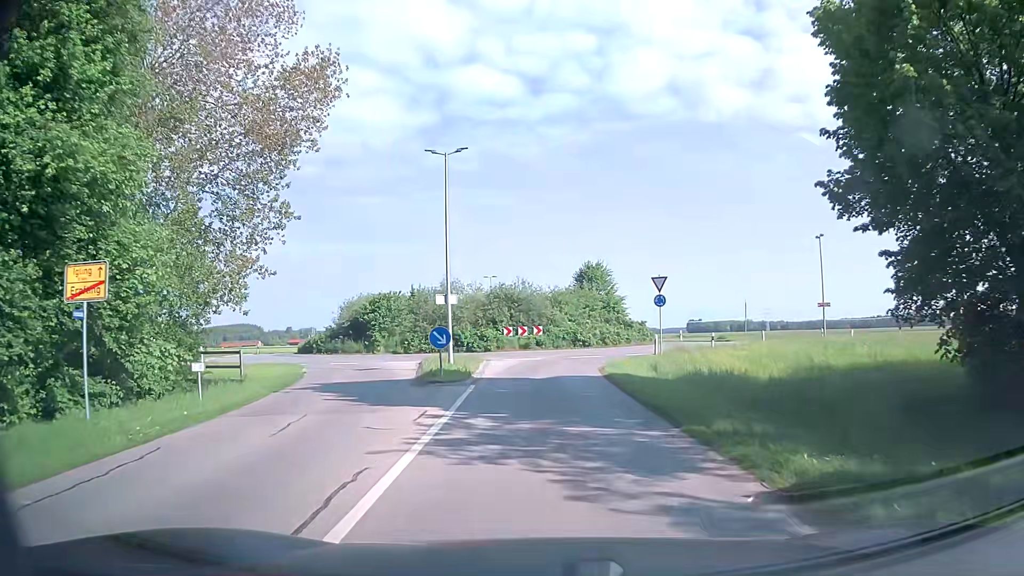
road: tertiary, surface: asphalt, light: Day
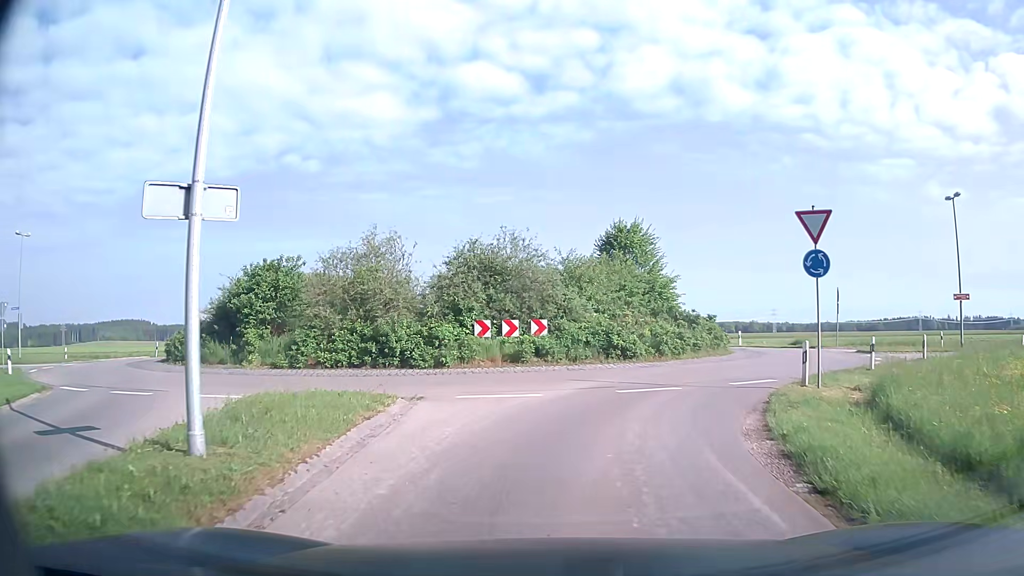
(-0.2, +17.9) m; 0°
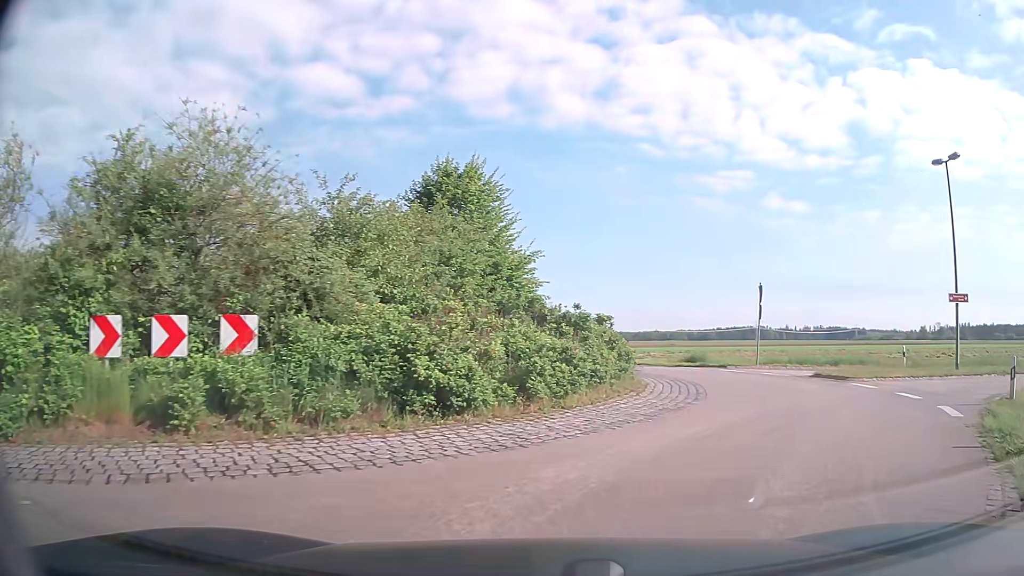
(+0.9, +12.6) m; +15°
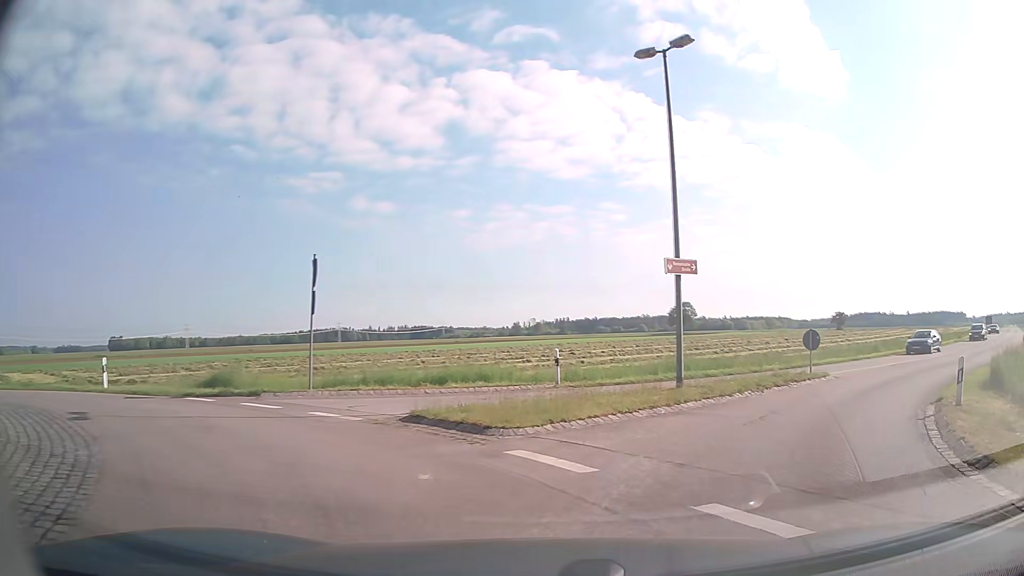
(+3.0, +10.7) m; +34°
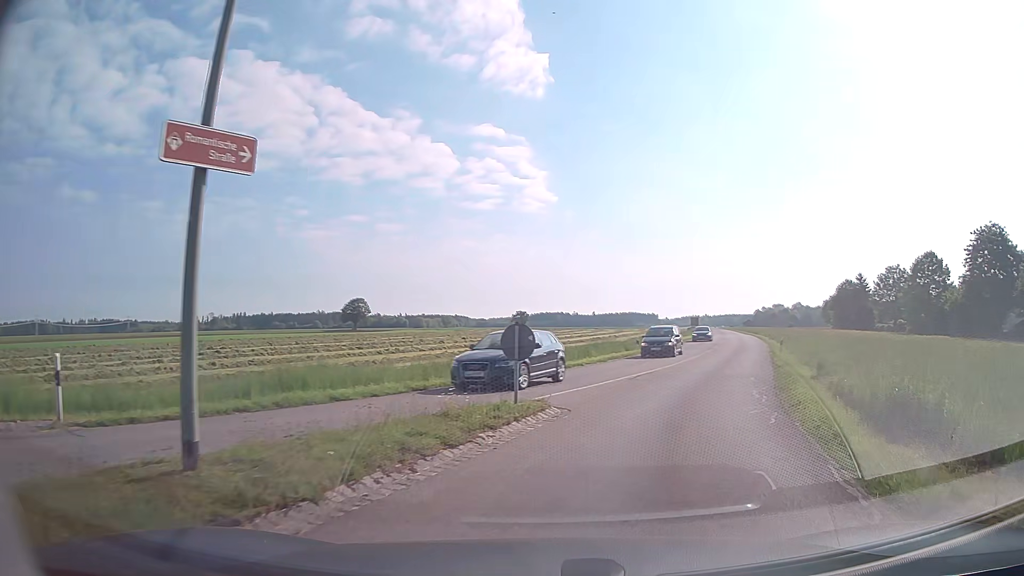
(+2.4, +9.1) m; +28°
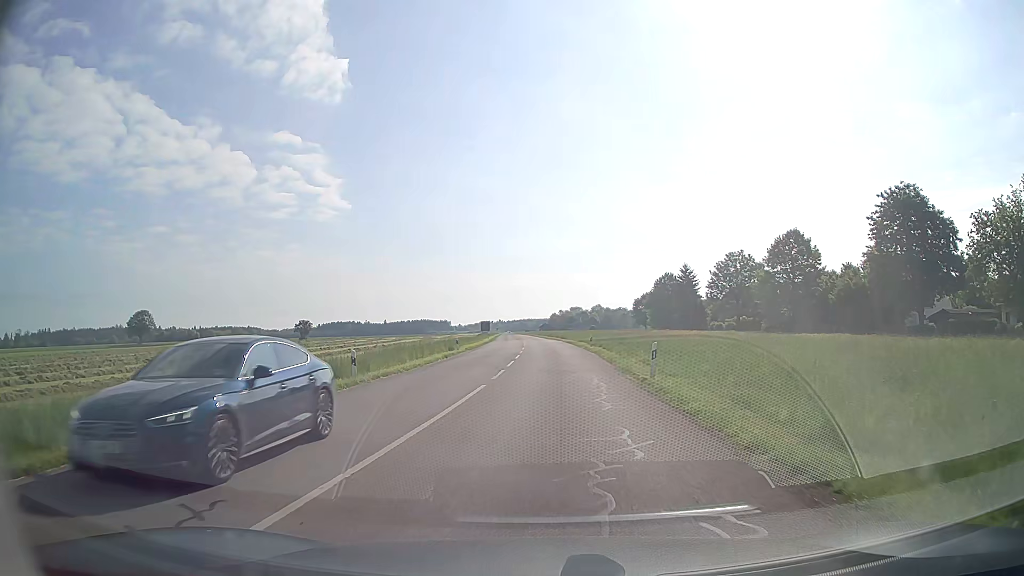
(+5.1, +20.8) m; +19°
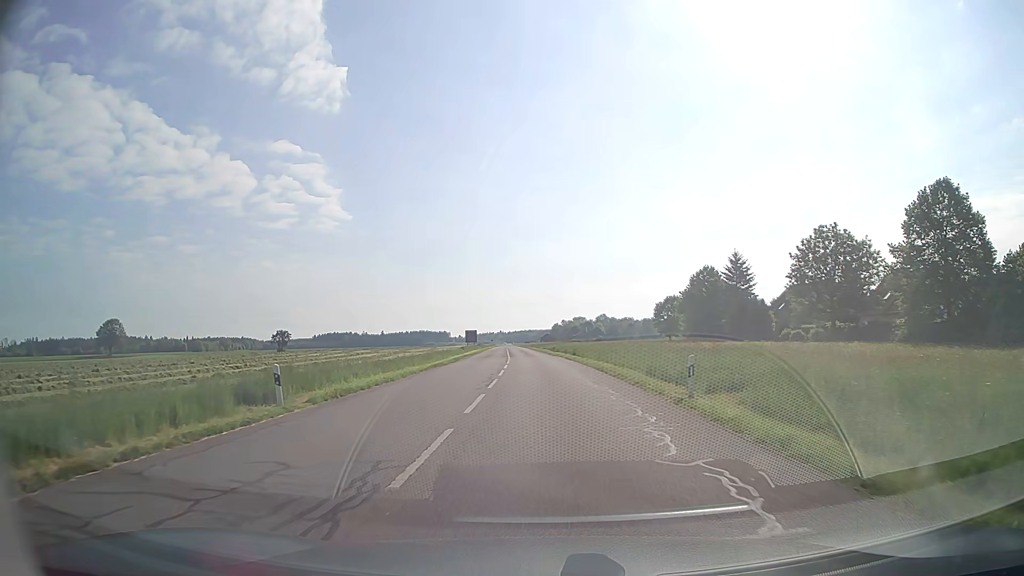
(0.0, +31.3) m; 0°
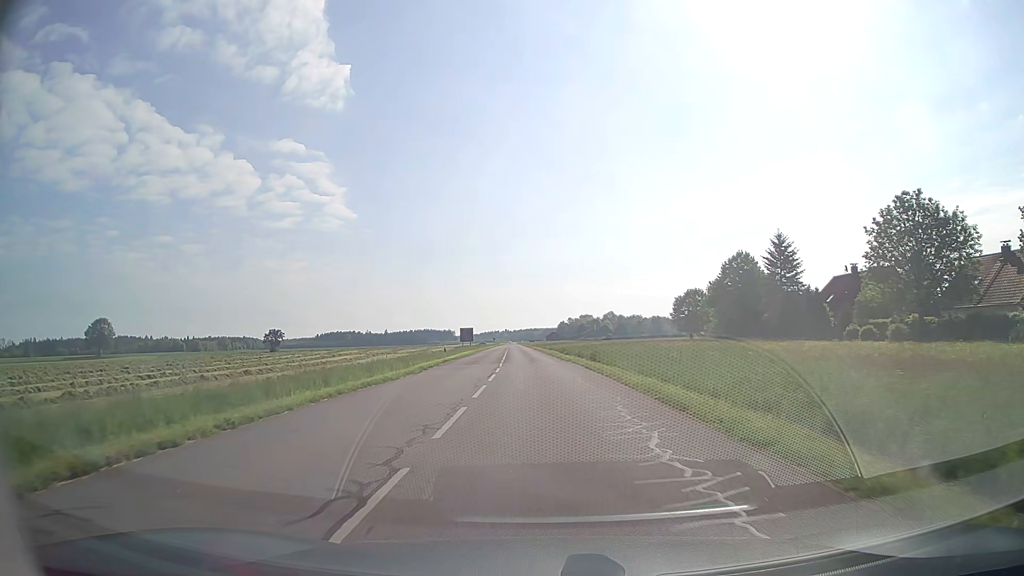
(0.0, +15.2) m; 0°
(0, +10) (0, +20) (-1, +30) (-1, +40) (-1, +50) (-2, +60) (-3, +70) (-3, +80) (-4, +90) (-4, +100) m
